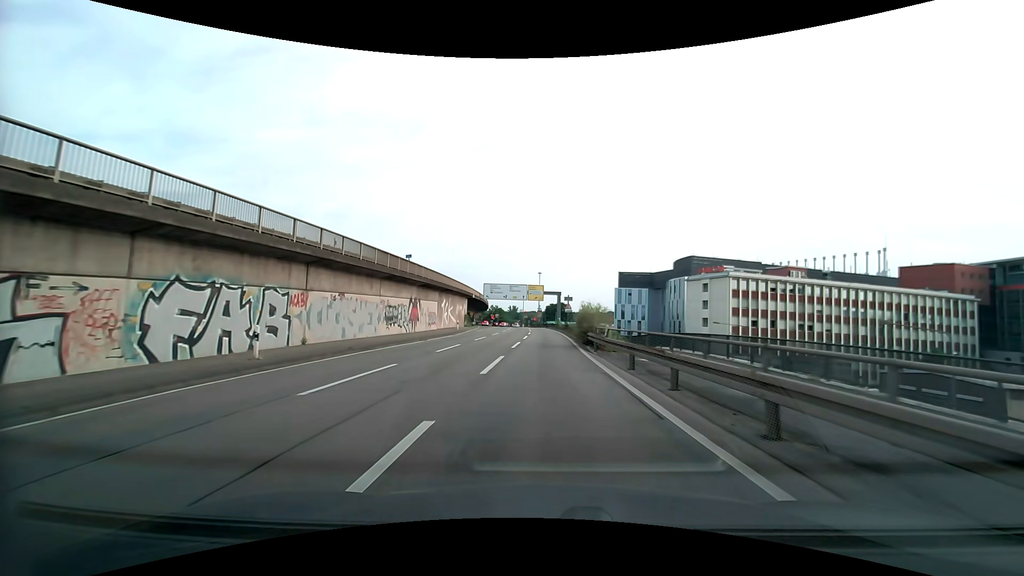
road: motorway_link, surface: asphalt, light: Day
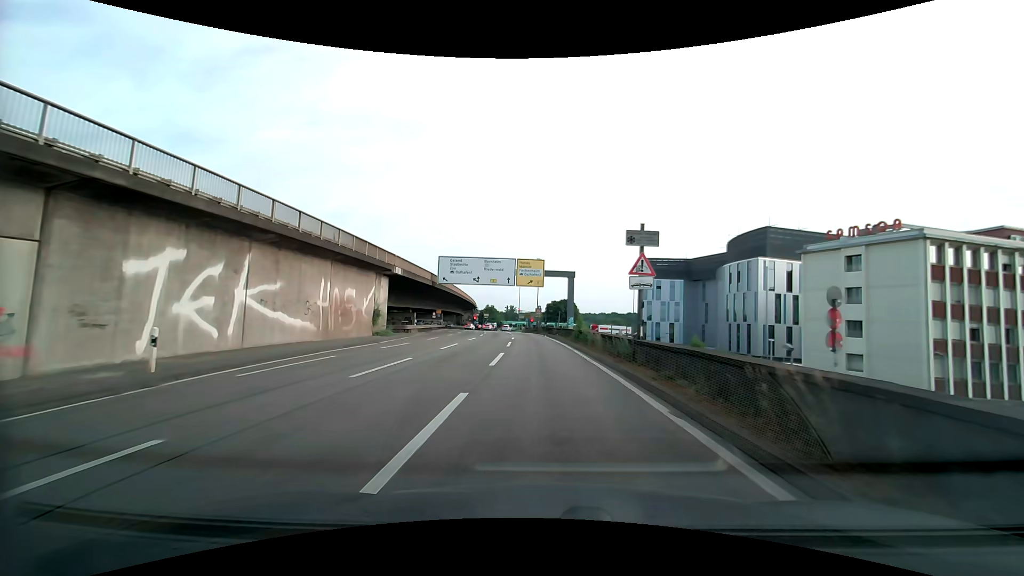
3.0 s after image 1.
(+0.2, +44.8) m; 0°
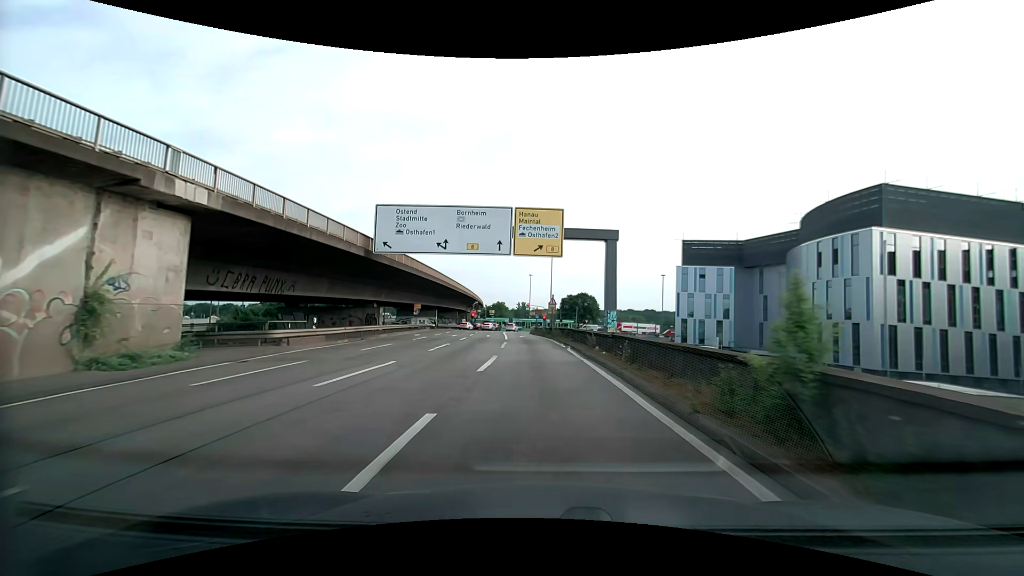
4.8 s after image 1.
(-0.2, +25.7) m; -1°
(0, +10) (0, +20) (-1, +30) (-1, +40) (-2, +50) (-3, +60) (-4, +70) (-4, +80) (-3, +90) (0, +99) m
